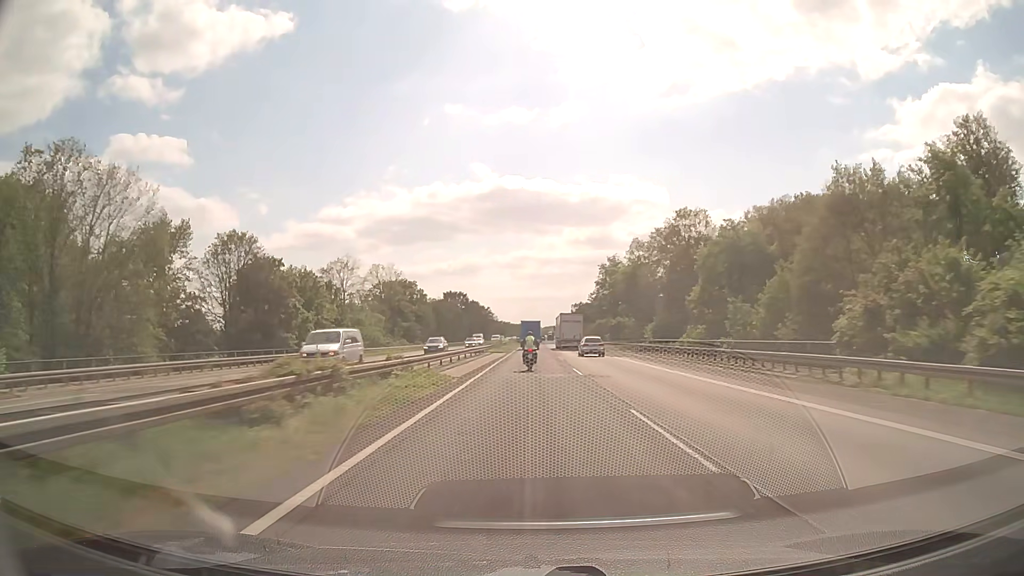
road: motorway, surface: asphalt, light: Day
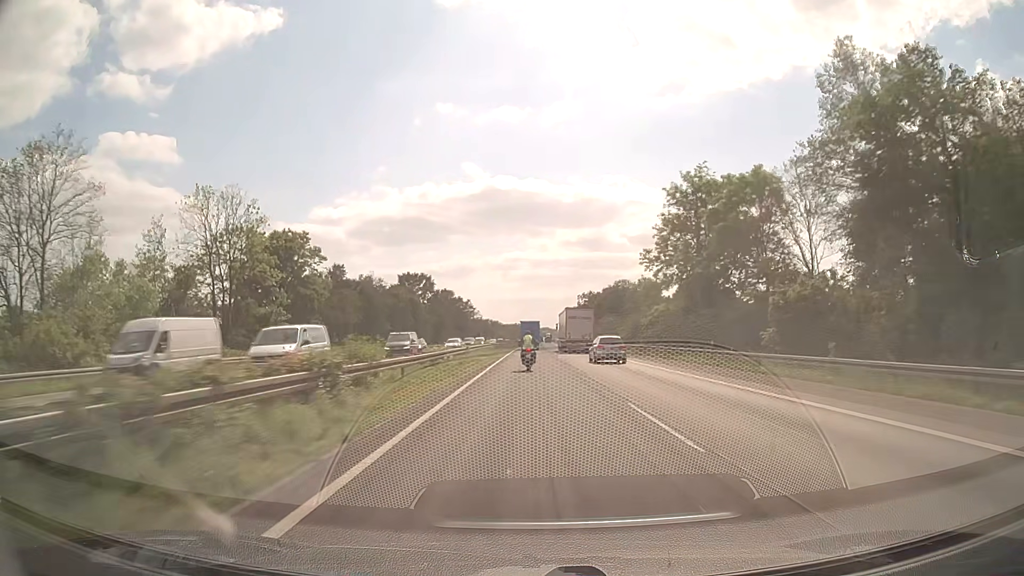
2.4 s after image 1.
(+0.3, +70.8) m; +1°
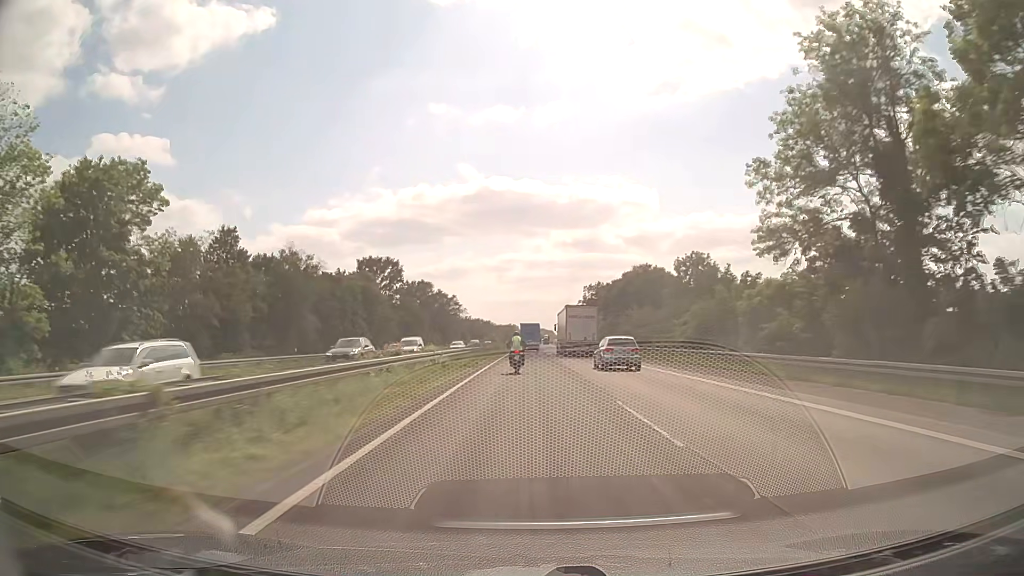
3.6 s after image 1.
(+0.3, +35.8) m; +1°
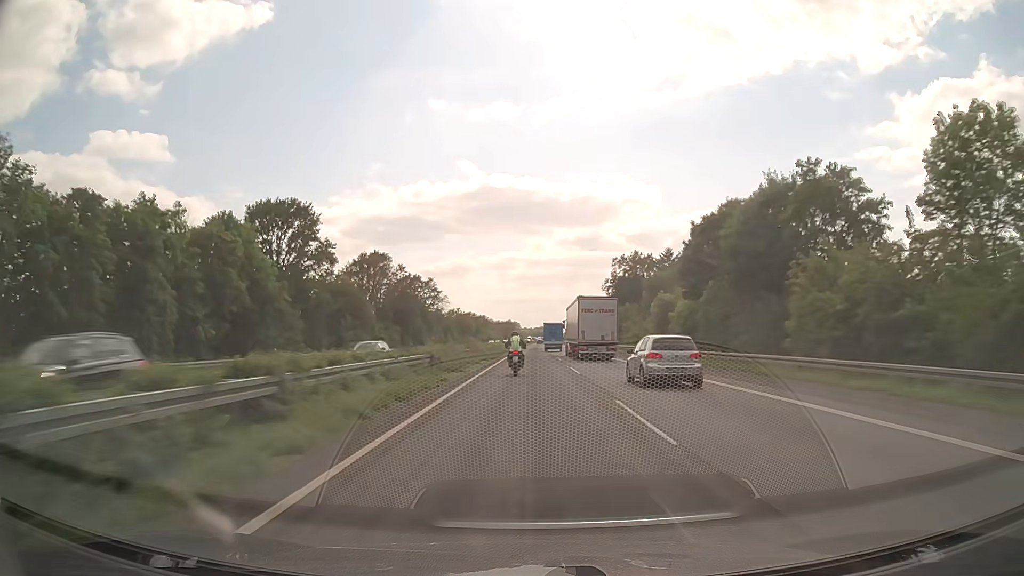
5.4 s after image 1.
(-0.1, +53.6) m; 0°
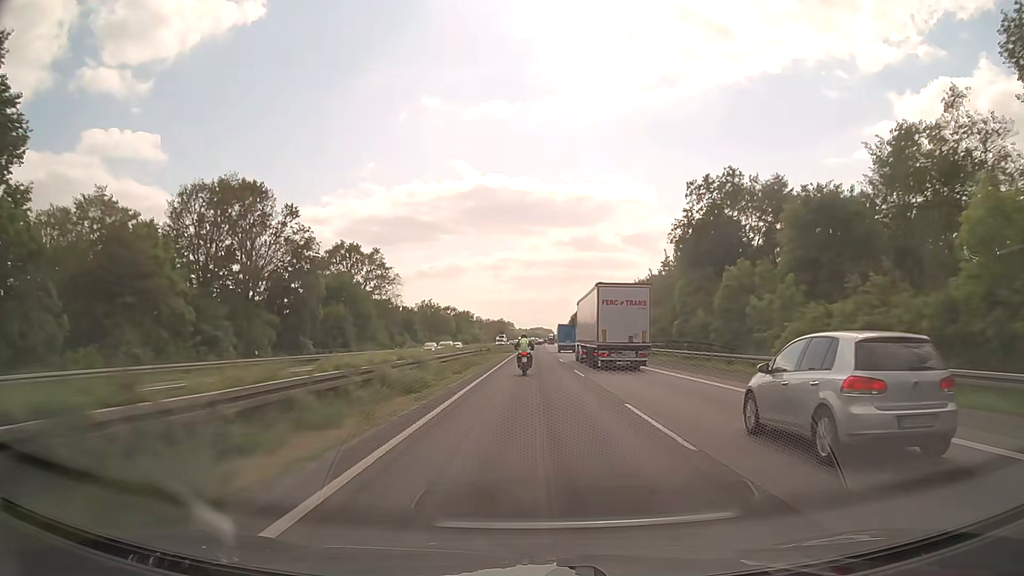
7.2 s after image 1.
(+0.2, +54.5) m; 0°
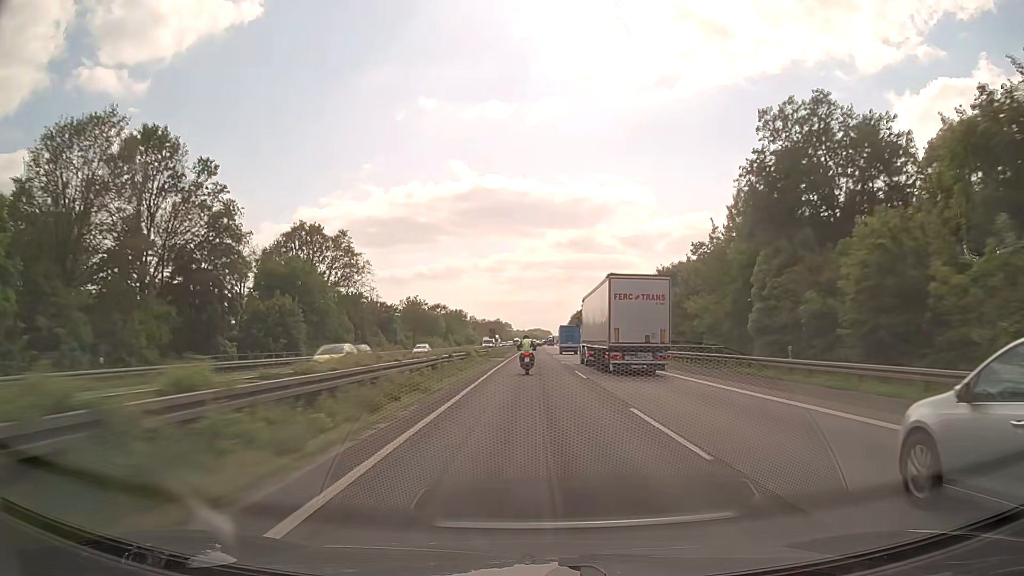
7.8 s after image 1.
(+0.1, +18.8) m; 0°
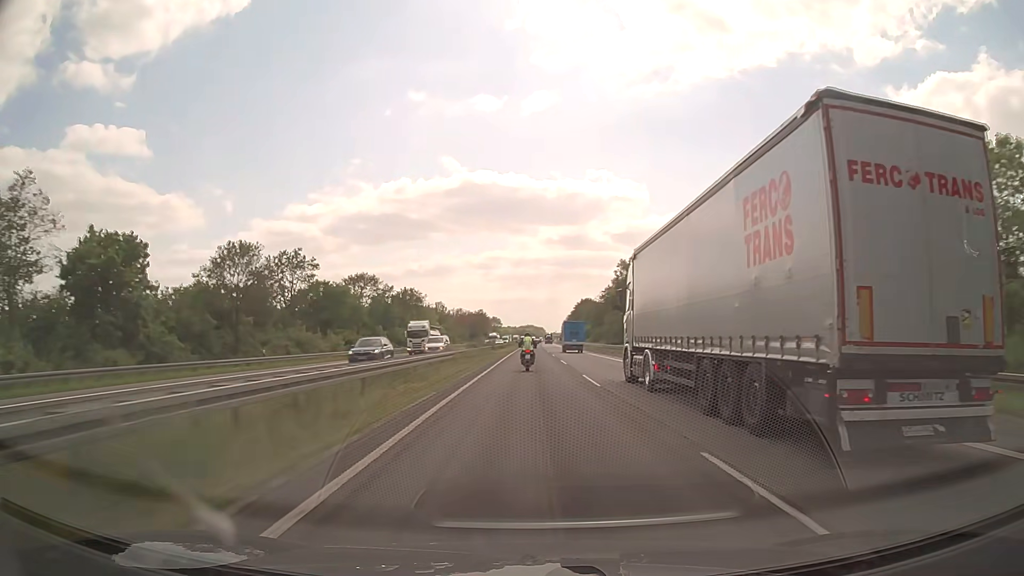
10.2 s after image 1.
(+0.5, +78.2) m; +1°
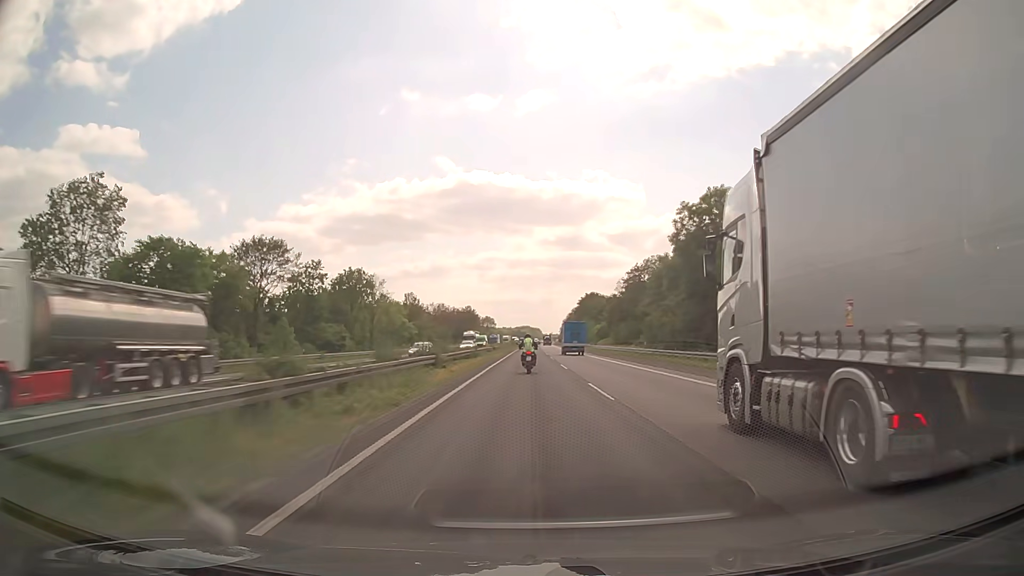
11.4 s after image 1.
(+0.2, +40.5) m; 0°
(0, +10) (0, +20) (0, +30) (0, +40) (0, +50) (0, +60) (0, +70) (0, +80) (0, +90) (0, +100) m
